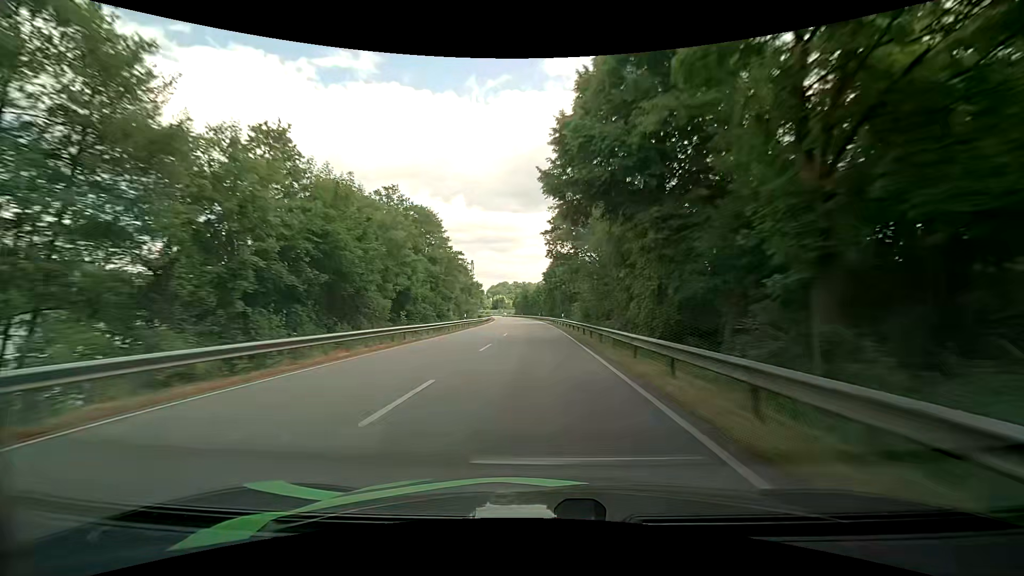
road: primary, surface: asphalt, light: Day
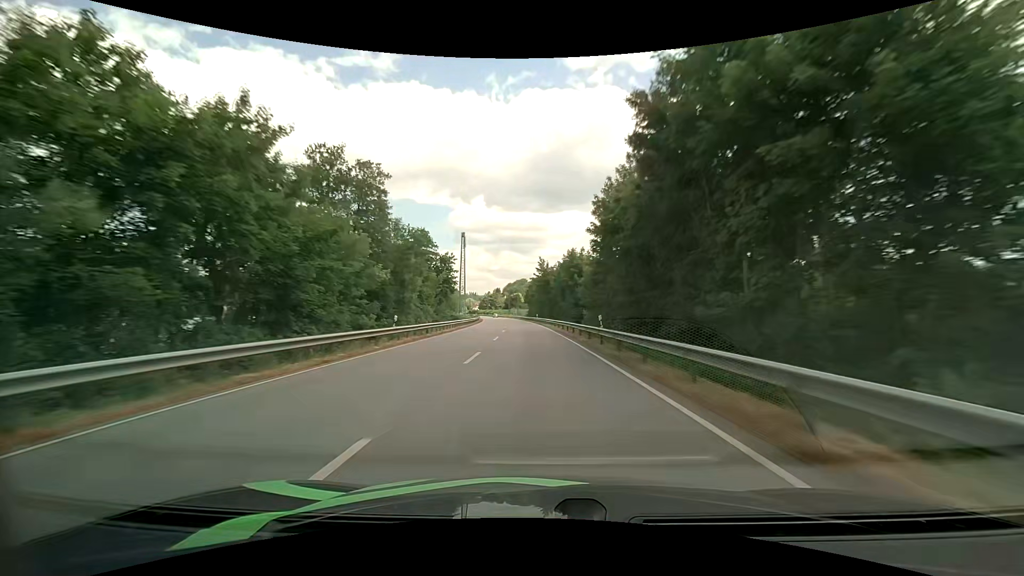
(-1.9, +76.9) m; -2°
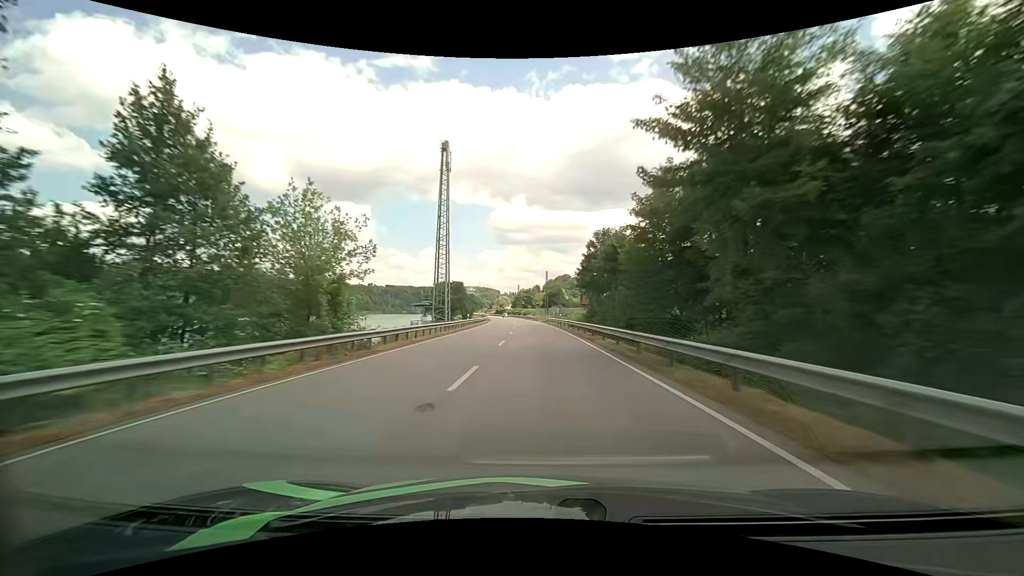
(-3.7, +77.1) m; -5°
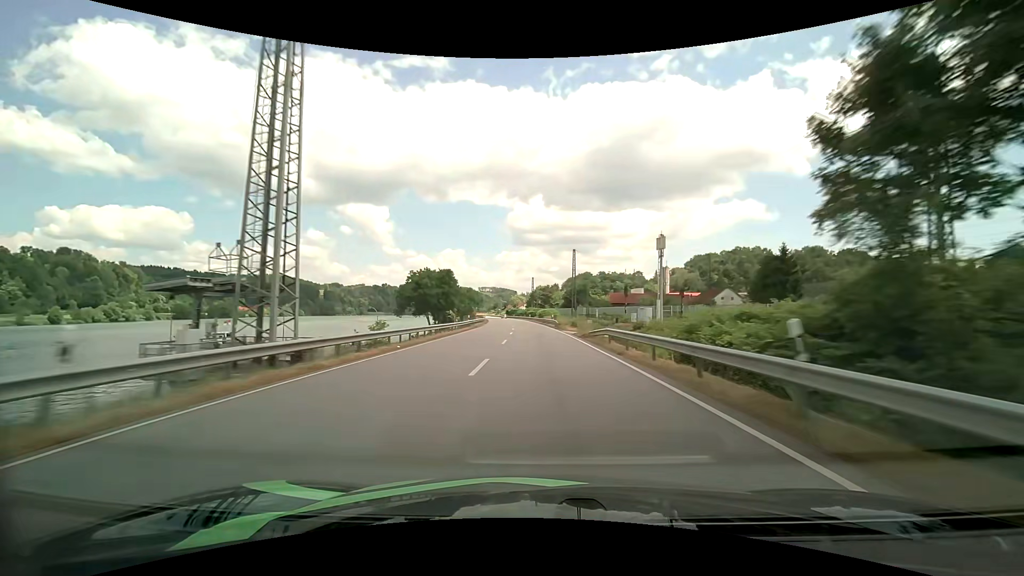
(-0.8, +45.9) m; -2°
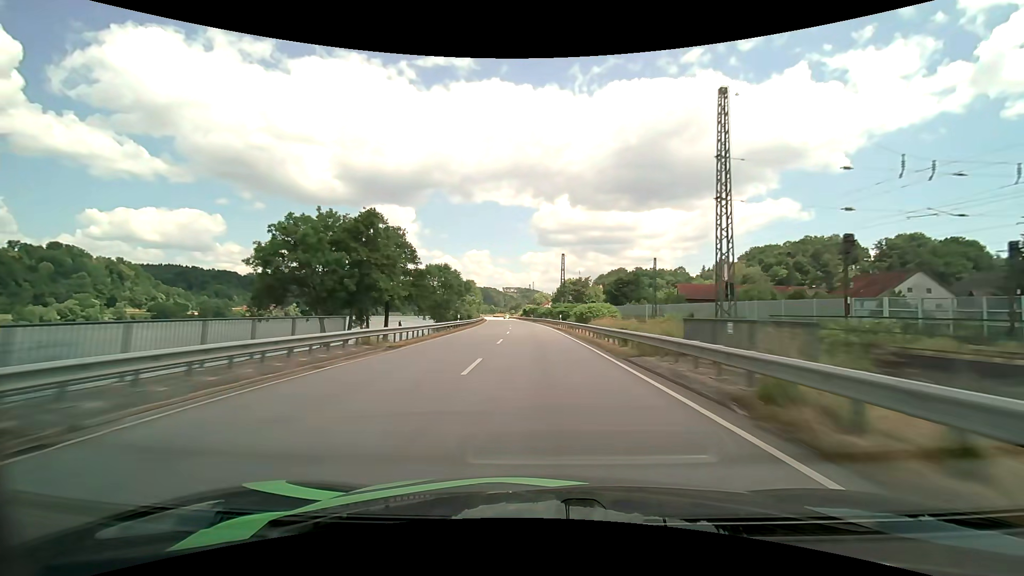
(-1.3, +60.1) m; -3°
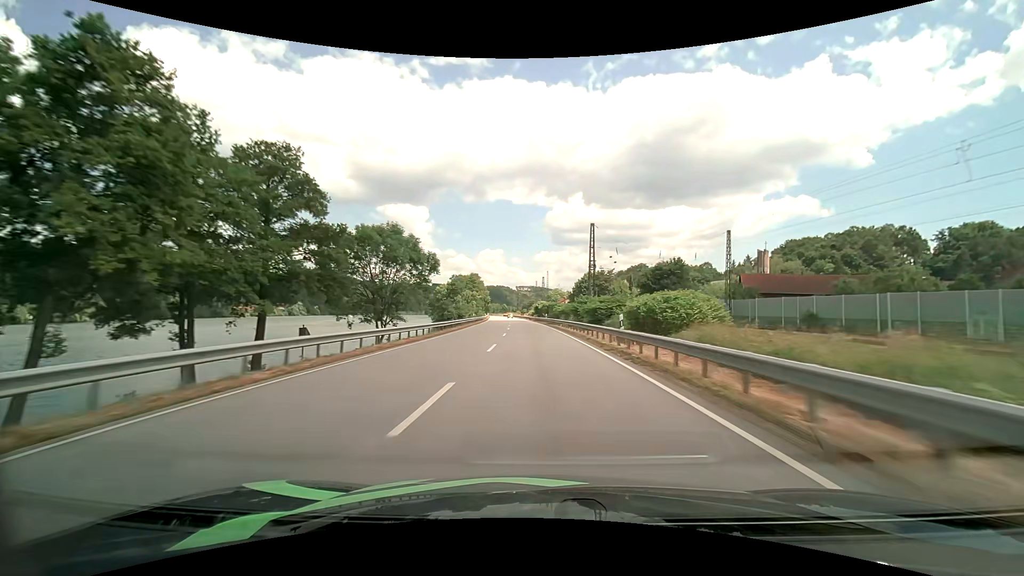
(-0.4, +29.7) m; -2°
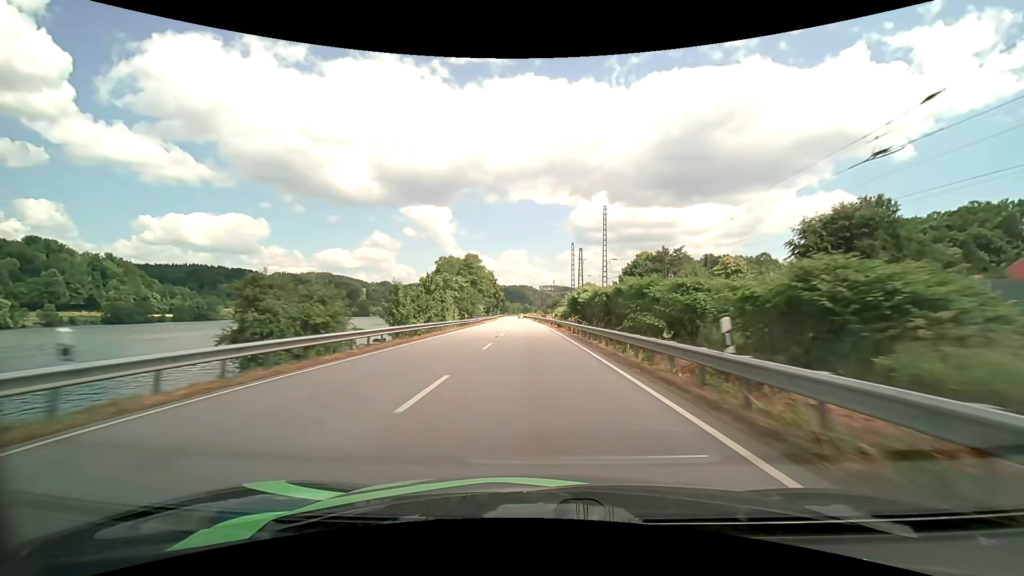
(-1.5, +58.9) m; -3°
(0, +10) (0, +20) (0, +30) (-1, +40) (-1, +50) (-1, +60) (-2, +70) (-2, +80) (-3, +90) (-3, +100) m
